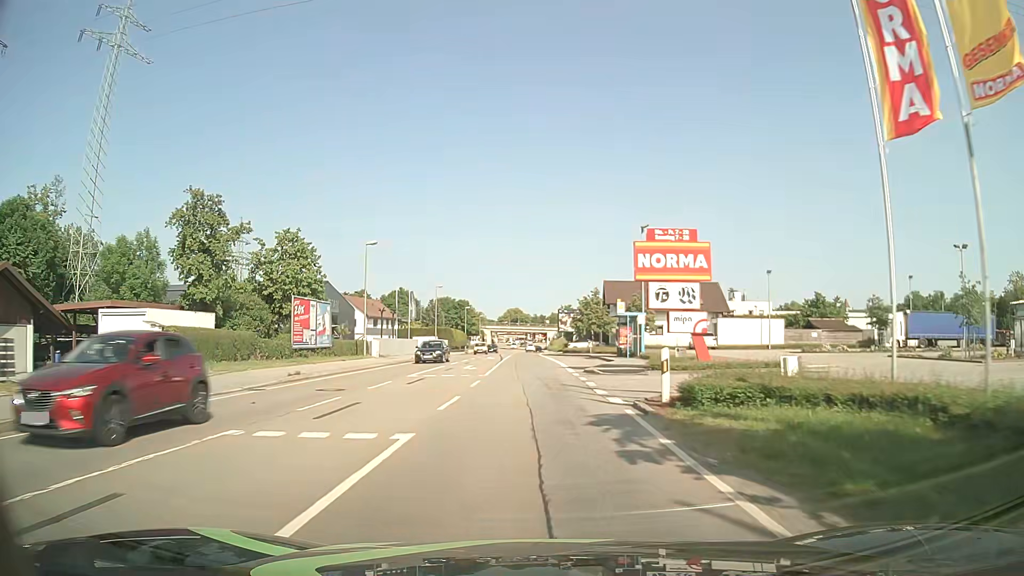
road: primary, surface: asphalt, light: Day
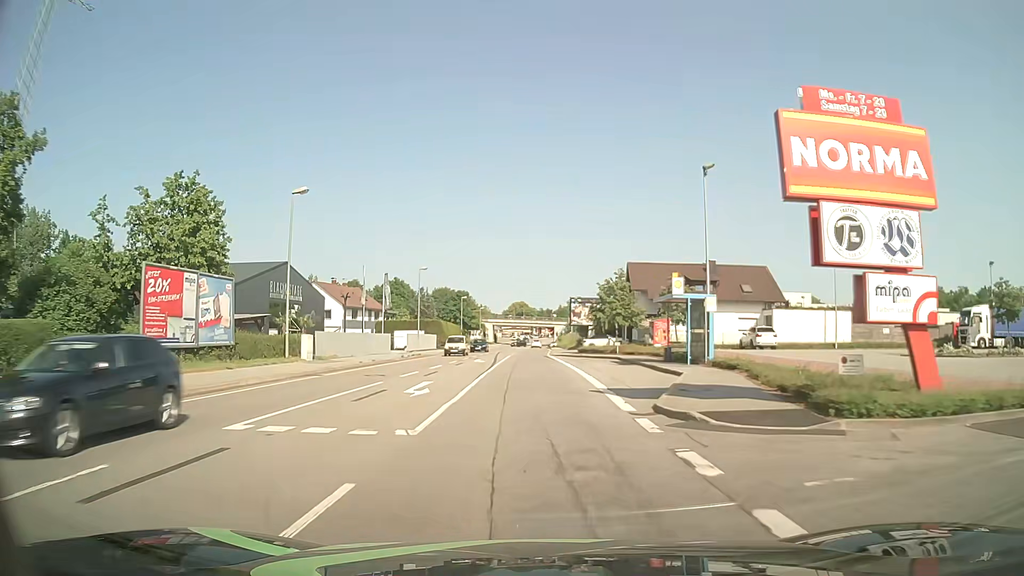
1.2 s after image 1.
(-0.2, +15.6) m; -1°
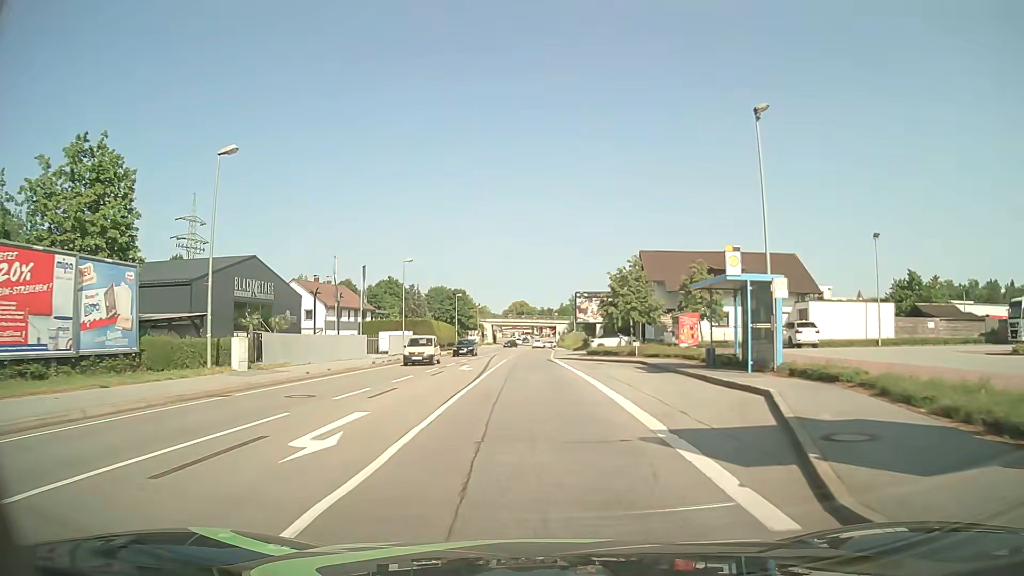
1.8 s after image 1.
(0.0, +7.8) m; -1°
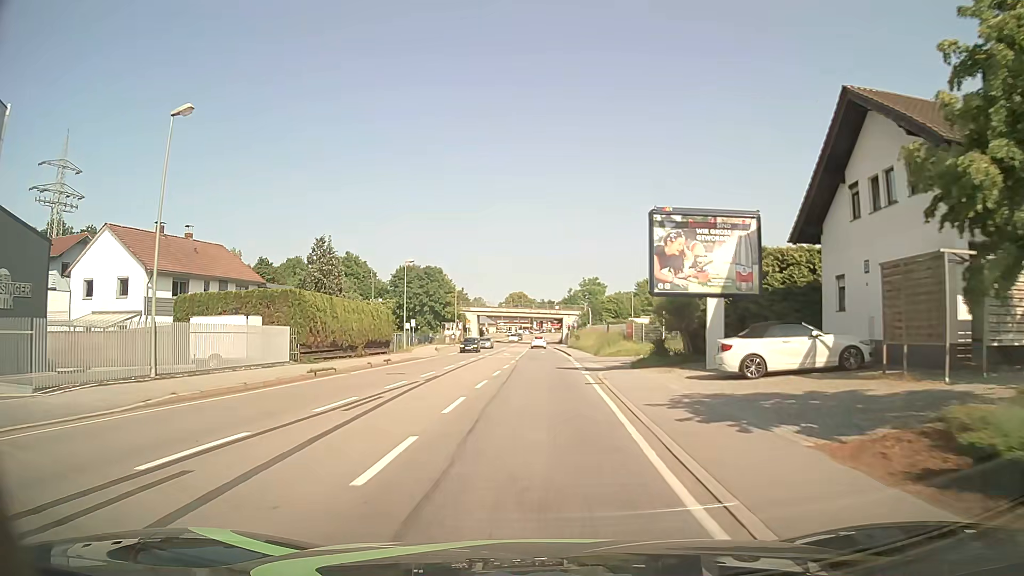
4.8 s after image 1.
(+0.1, +38.8) m; +1°
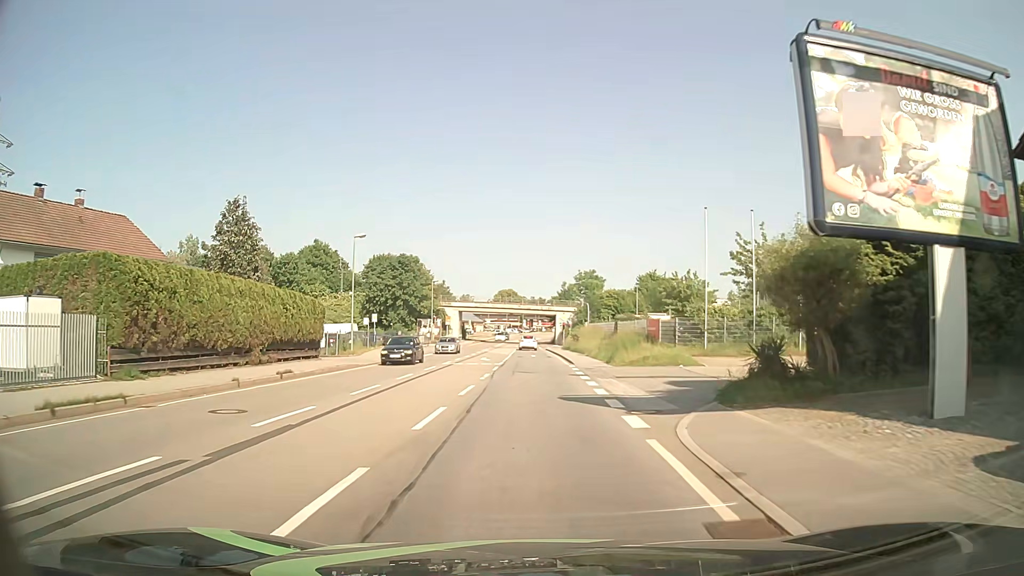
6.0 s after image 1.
(+0.1, +13.9) m; +1°
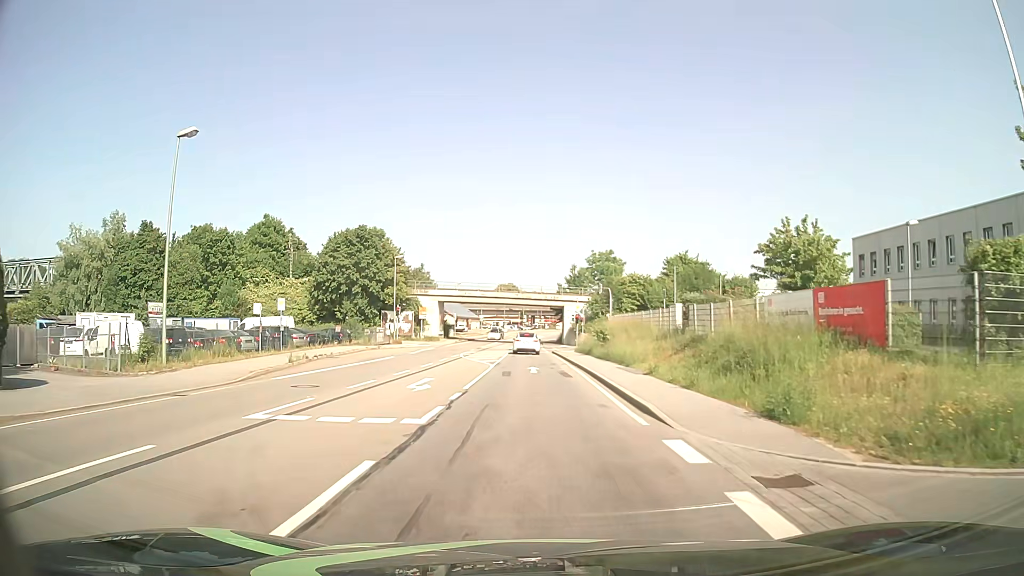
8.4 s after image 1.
(+0.1, +23.4) m; 0°
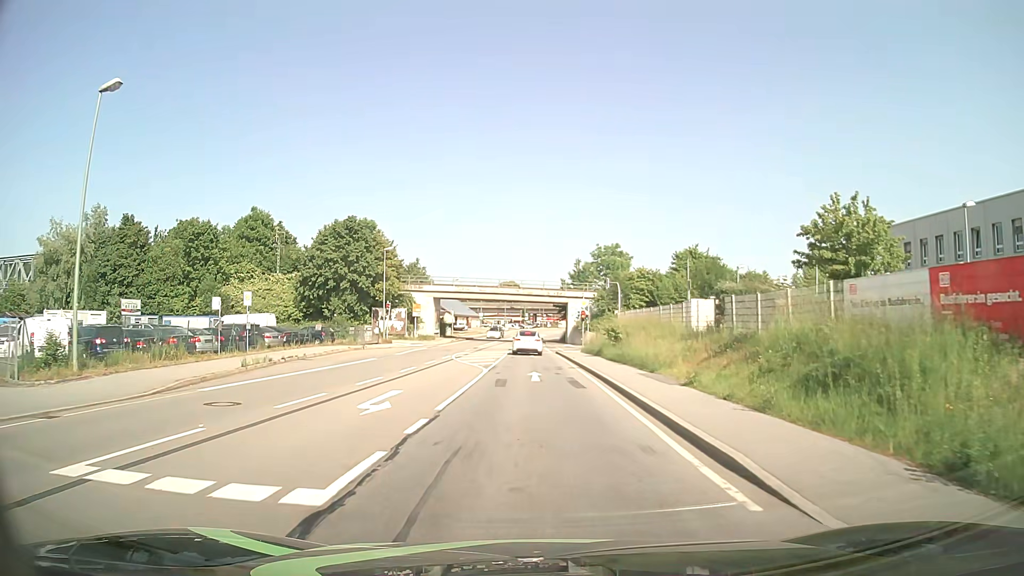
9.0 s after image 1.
(0.0, +5.0) m; +1°
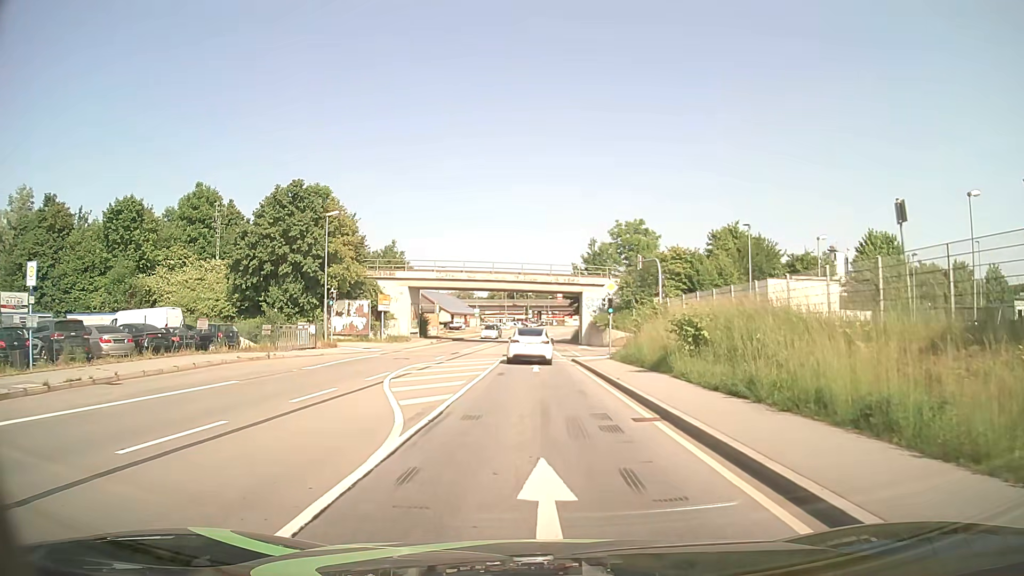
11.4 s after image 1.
(-0.2, +16.9) m; -1°
(0, +10) (0, +20) (0, +30) (0, +40) (0, +50) (0, +60) (+1, +70) (+1, +80) (+2, +90) (+3, +100) m
